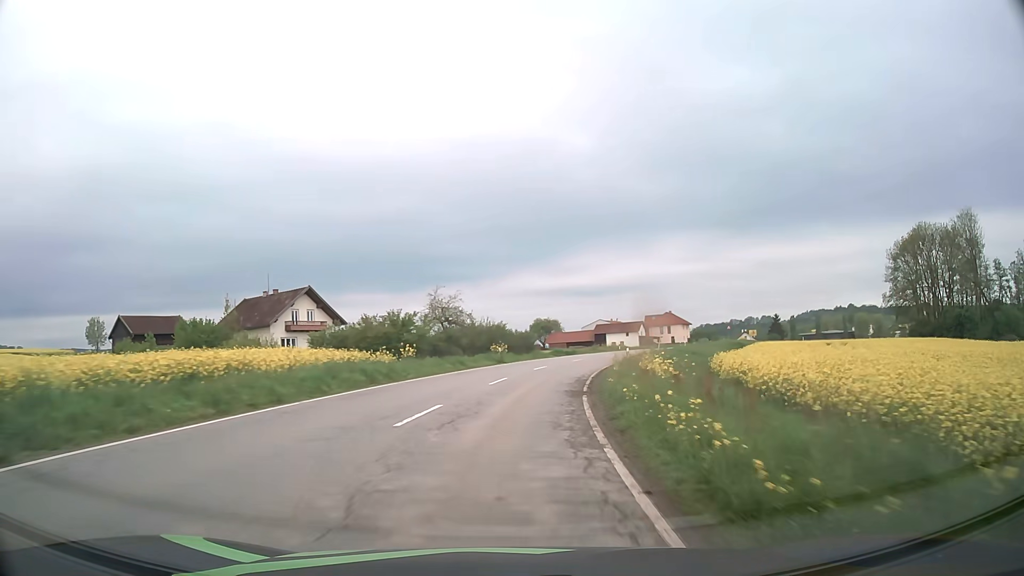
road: secondary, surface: asphalt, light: Day
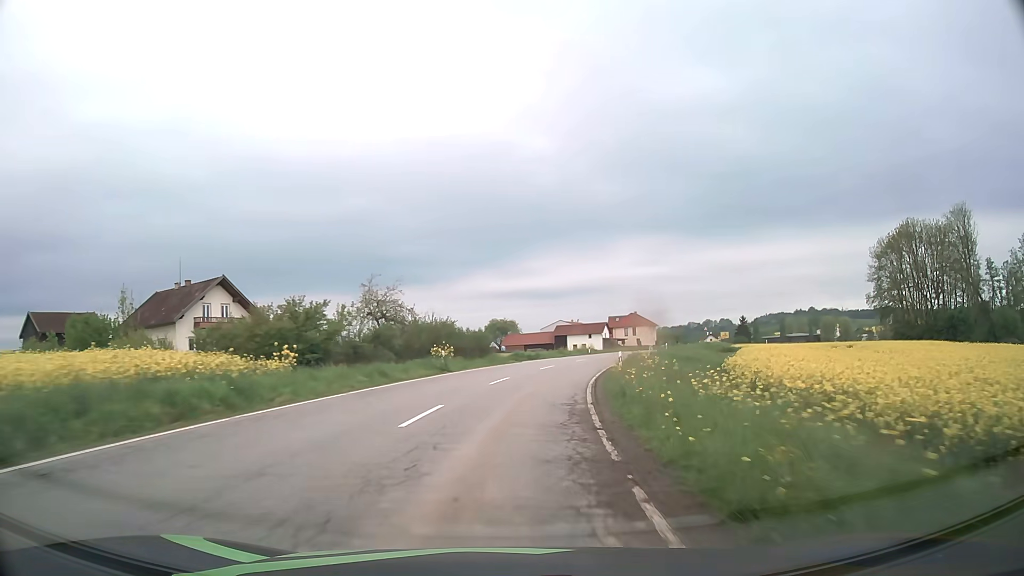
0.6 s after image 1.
(+0.3, +11.8) m; +4°
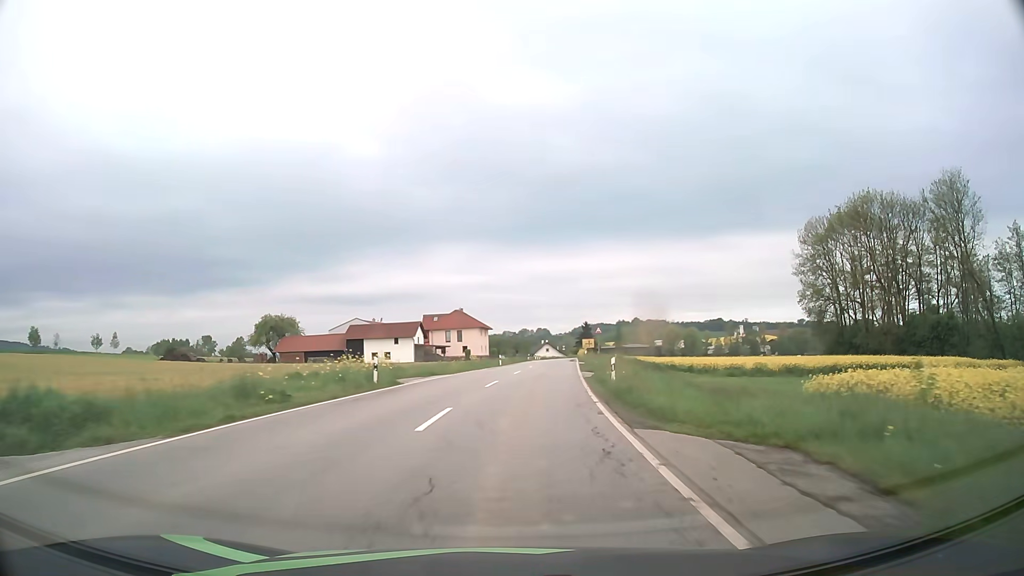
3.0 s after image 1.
(+6.3, +47.0) m; +16°
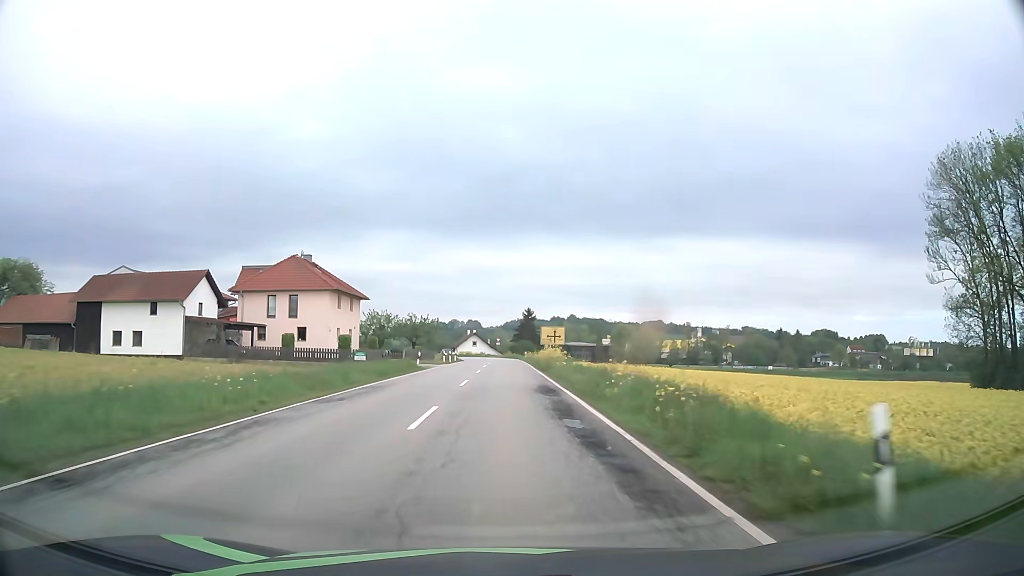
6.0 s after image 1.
(+4.2, +59.2) m; +6°
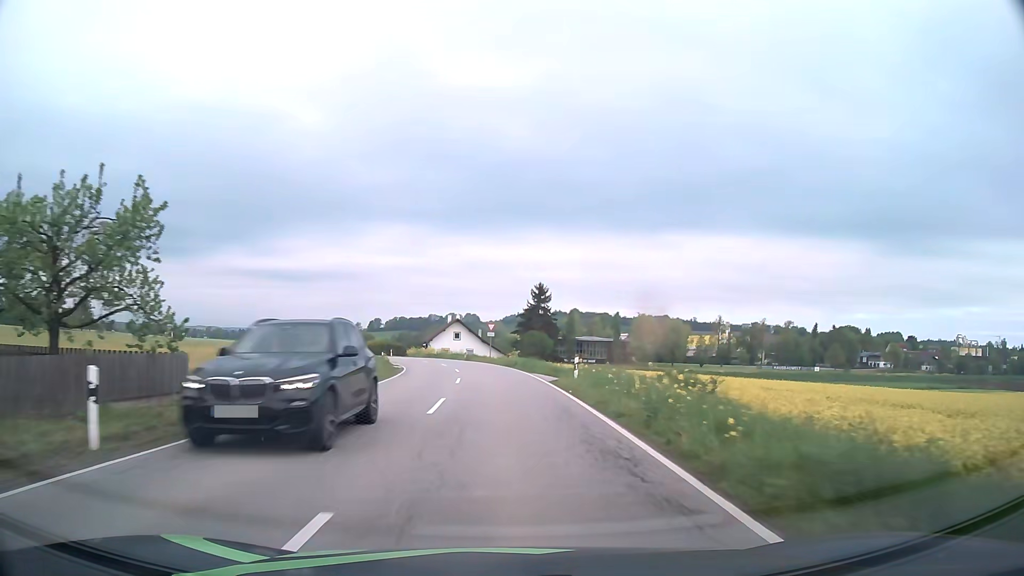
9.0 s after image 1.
(-0.1, +57.2) m; 0°
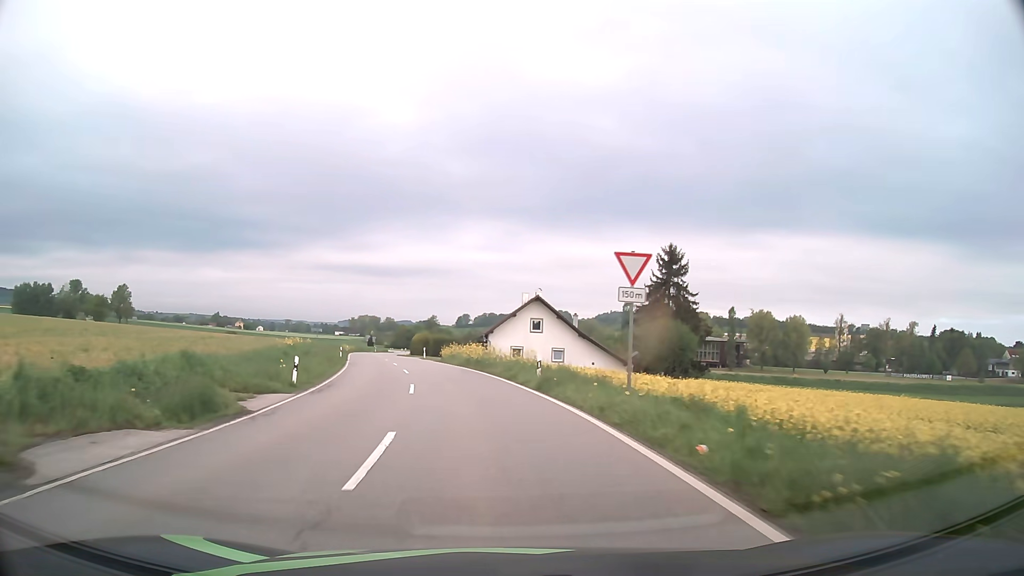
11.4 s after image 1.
(-1.8, +42.9) m; -7°
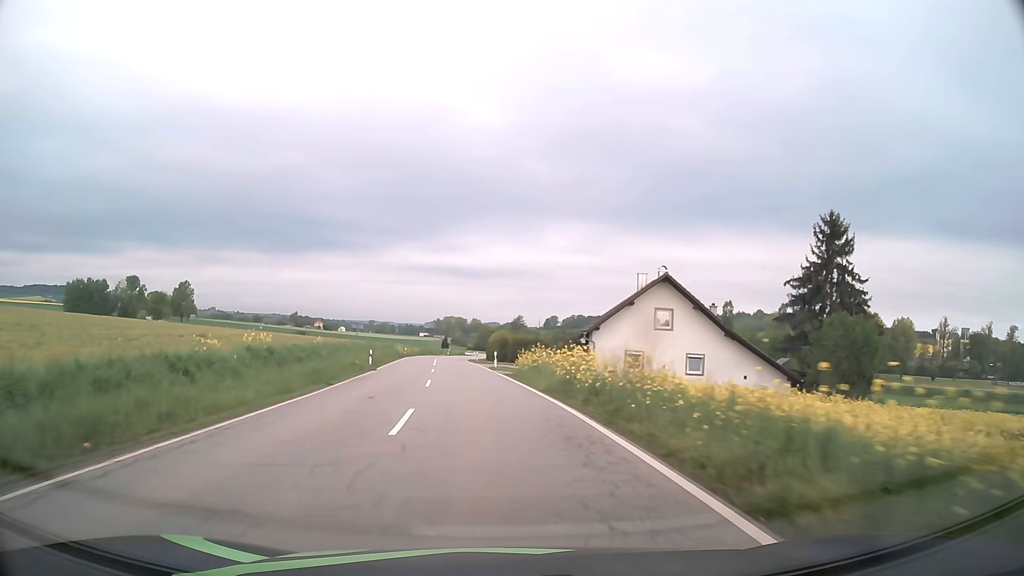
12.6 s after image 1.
(-1.4, +20.1) m; -8°
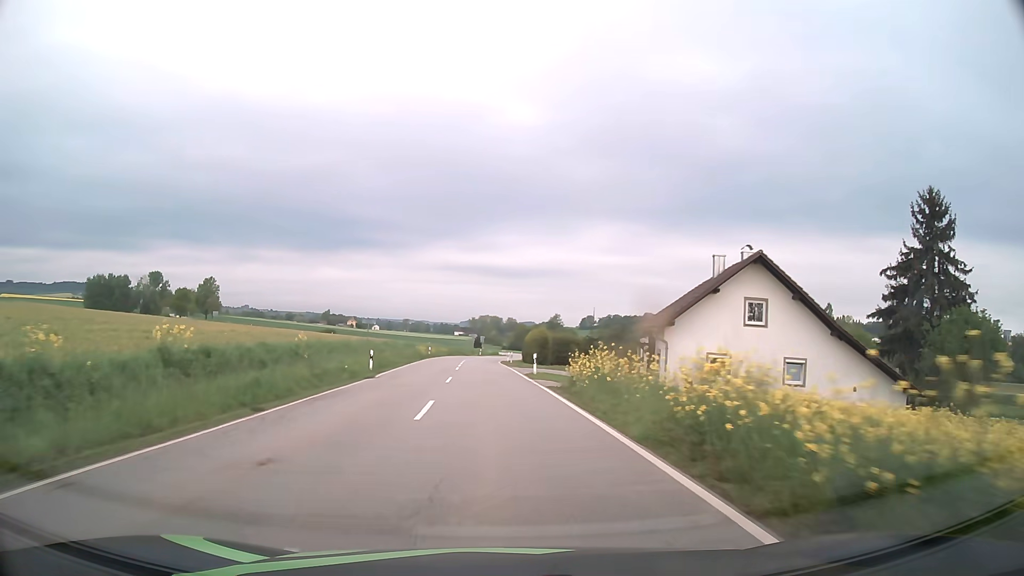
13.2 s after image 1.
(-0.3, +9.8) m; -3°
